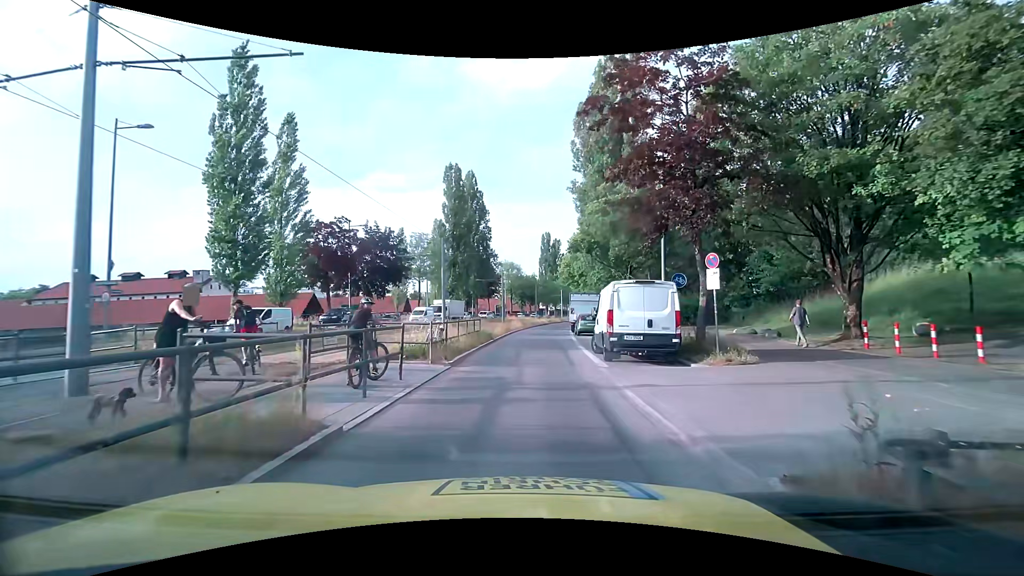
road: secondary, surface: asphalt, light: Day
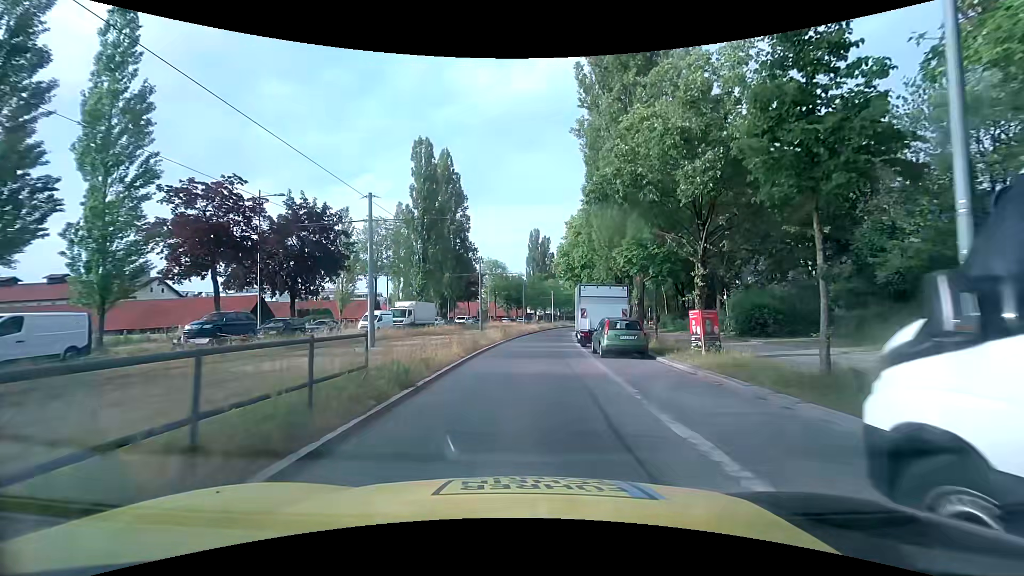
(+0.2, +15.1) m; +1°
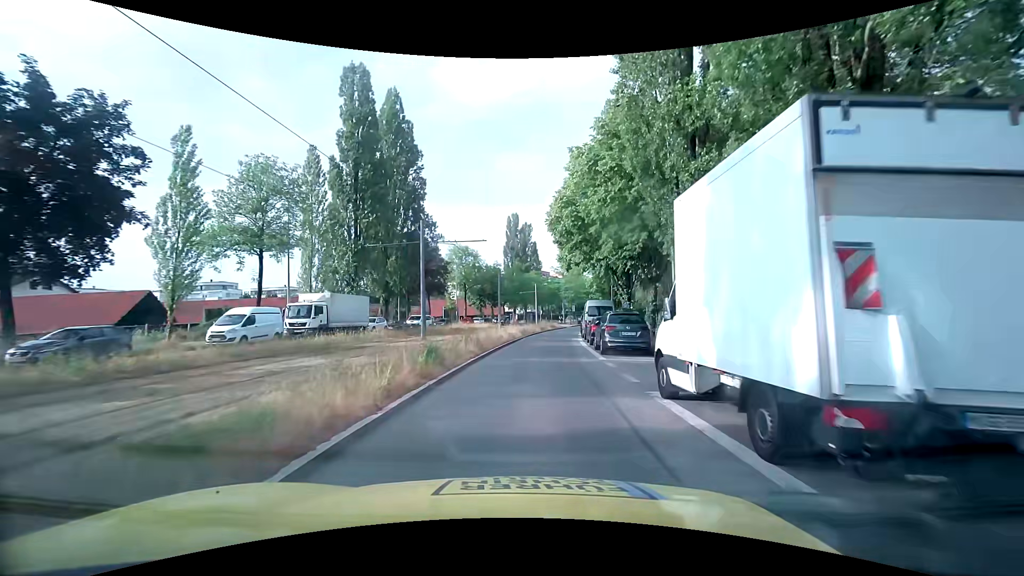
(+0.4, +20.7) m; +3°
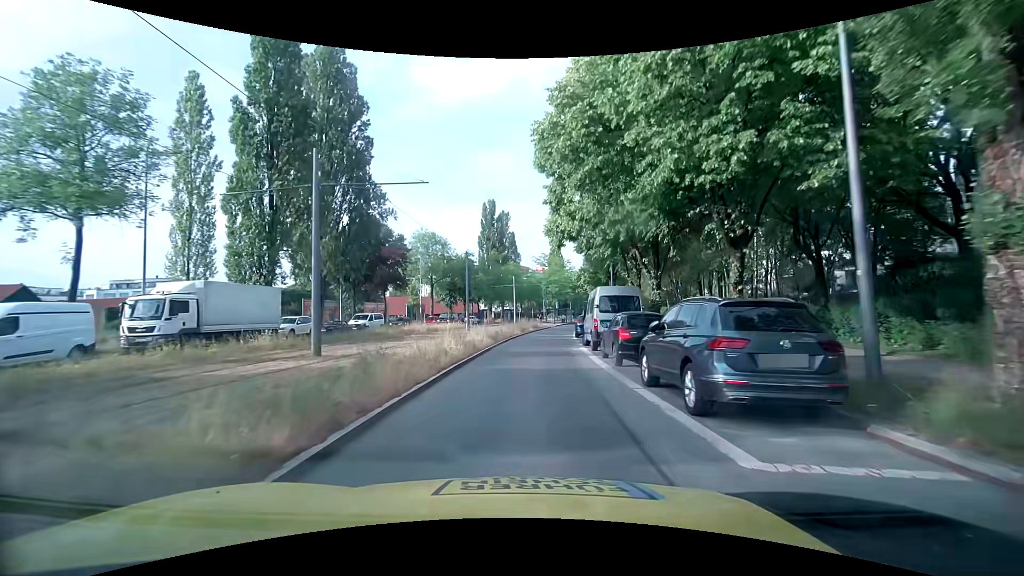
(+0.2, +12.5) m; +2°
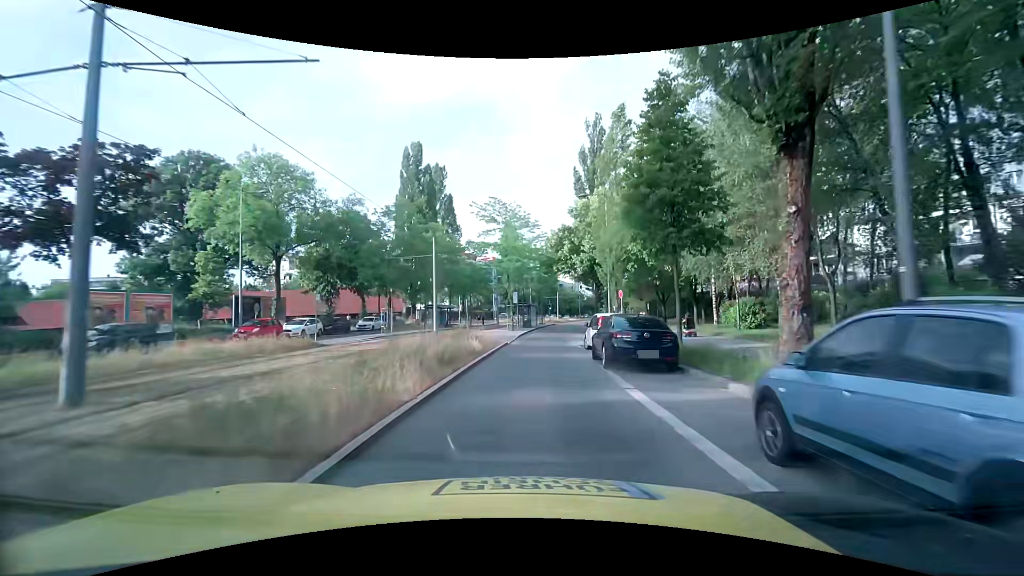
(+1.6, +35.4) m; +6°
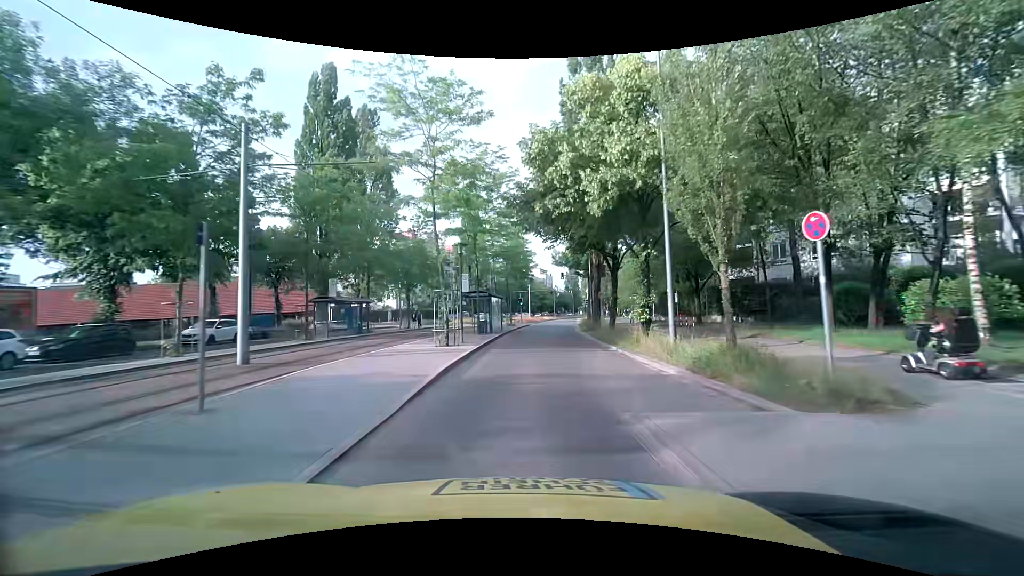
(+0.8, +21.3) m; +3°
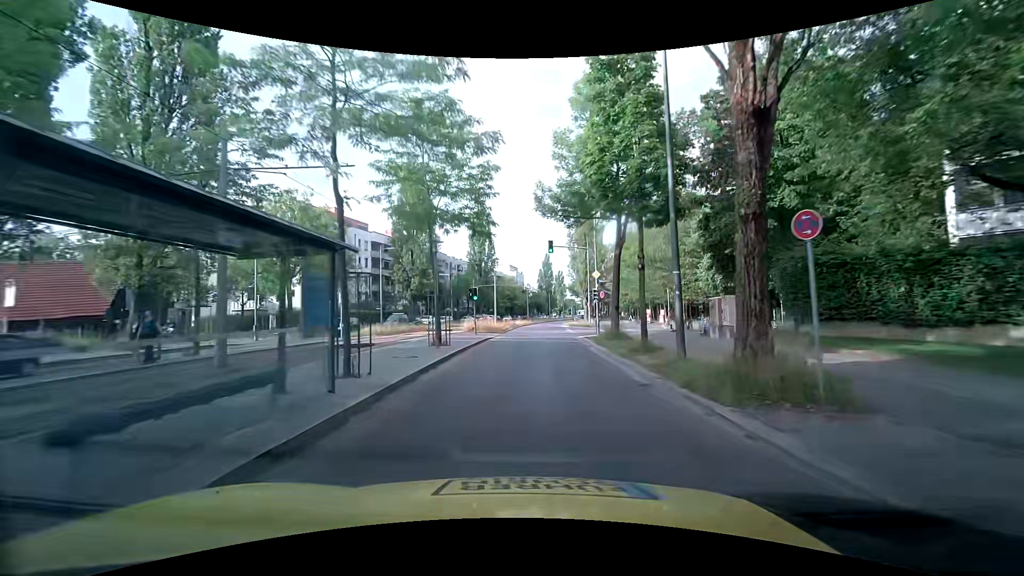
(+1.0, +28.2) m; +4°
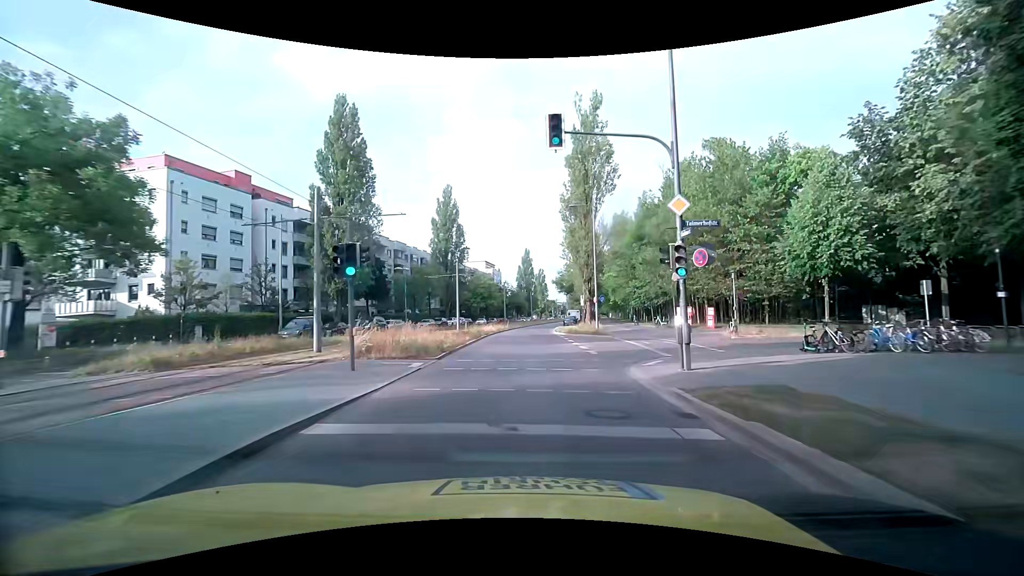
(+0.3, +21.3) m; +3°
(0, +10) (0, +20) (0, +30) (0, +40) (0, +50) (+1, +60) (+2, +70) (+3, +80) (+4, +90) (+5, +100) m
